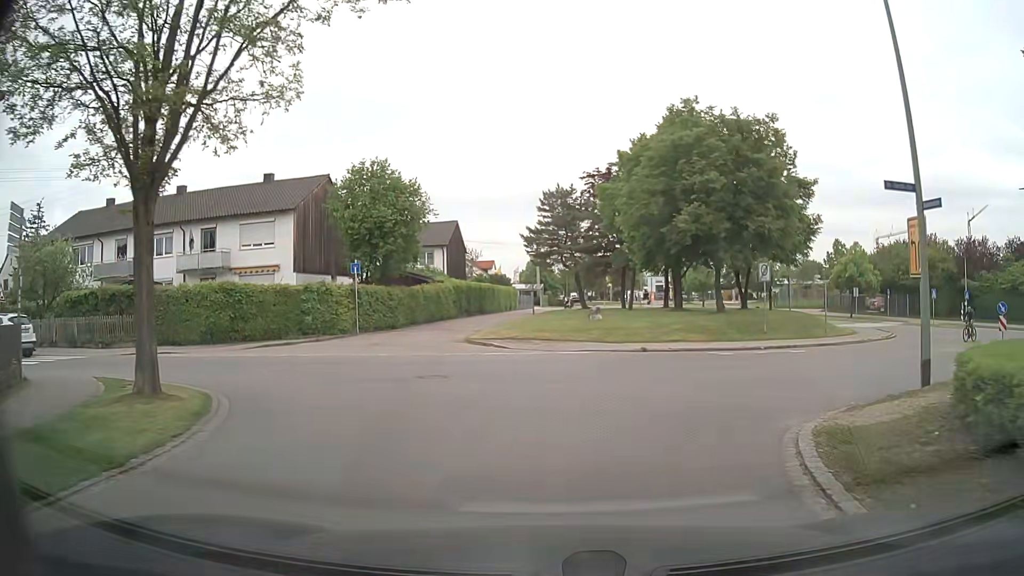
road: residential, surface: asphalt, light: Day
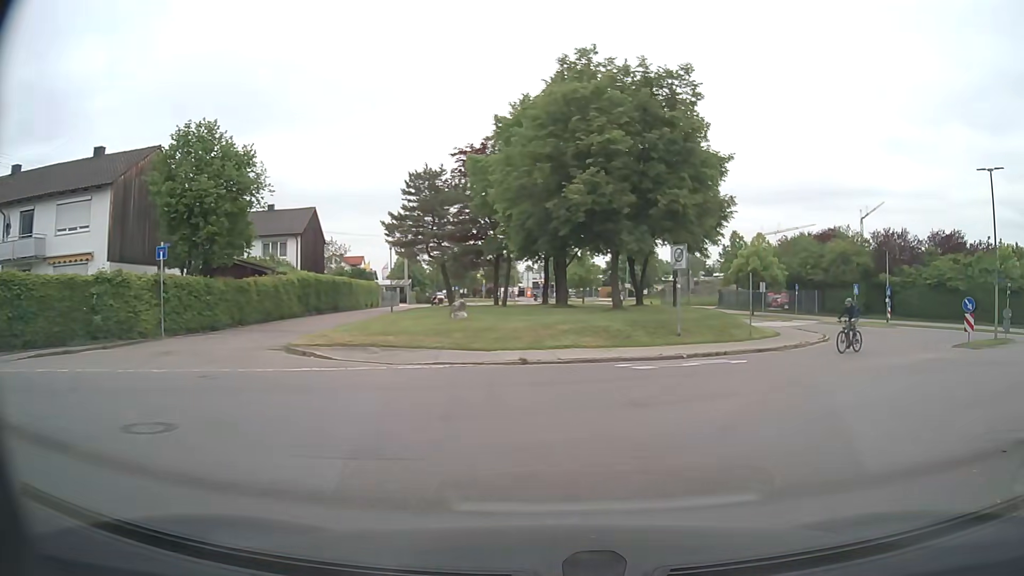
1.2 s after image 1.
(+0.6, +6.7) m; +11°
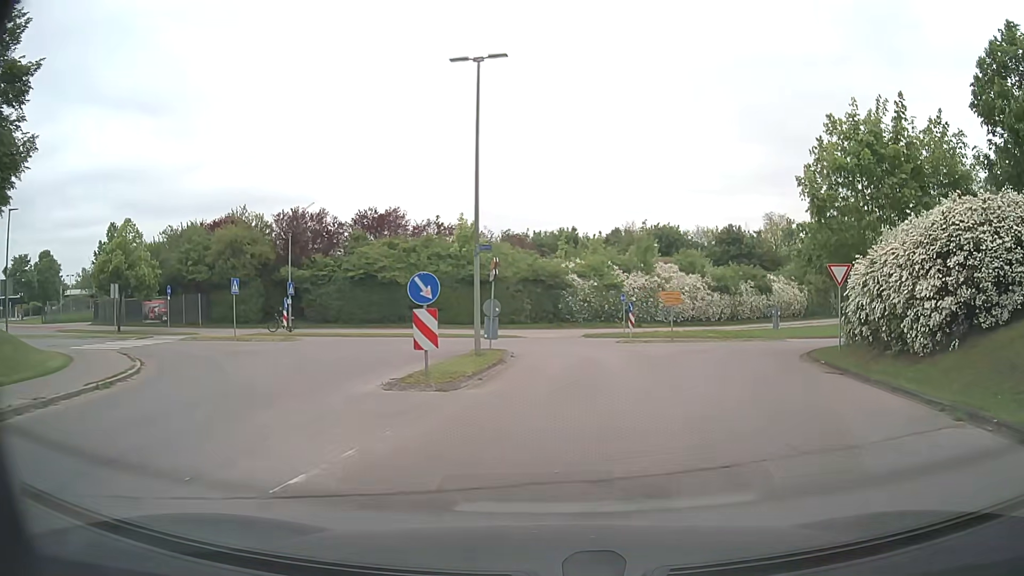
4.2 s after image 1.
(+8.7, +14.4) m; +48°
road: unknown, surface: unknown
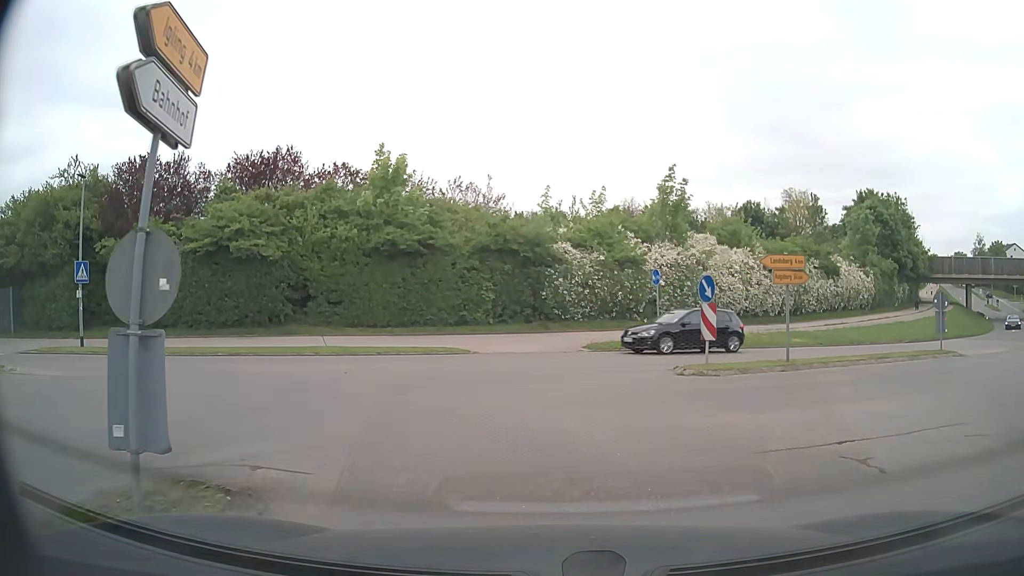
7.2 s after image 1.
(+0.6, +19.0) m; +1°
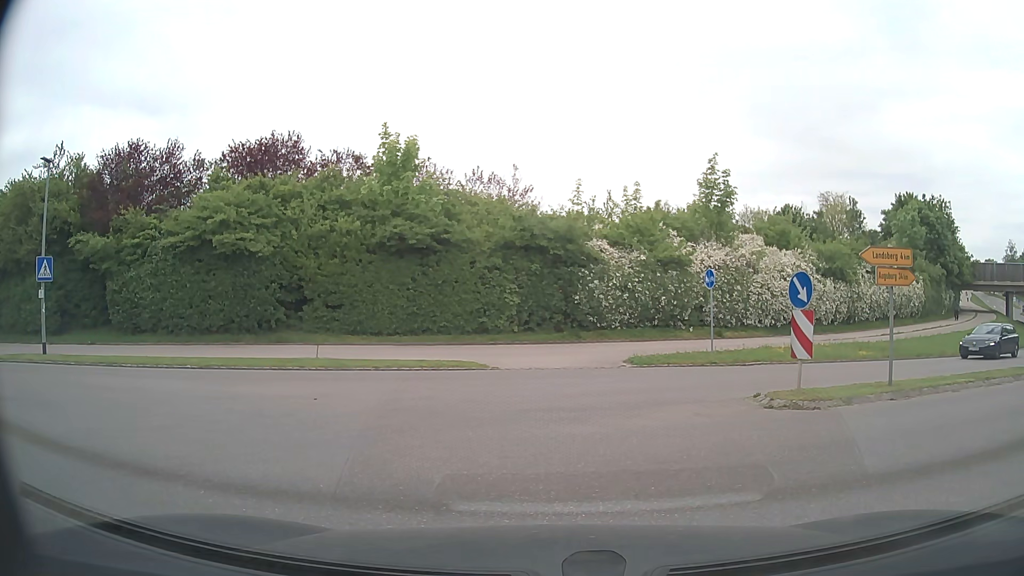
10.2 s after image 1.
(0.0, +3.4) m; 0°
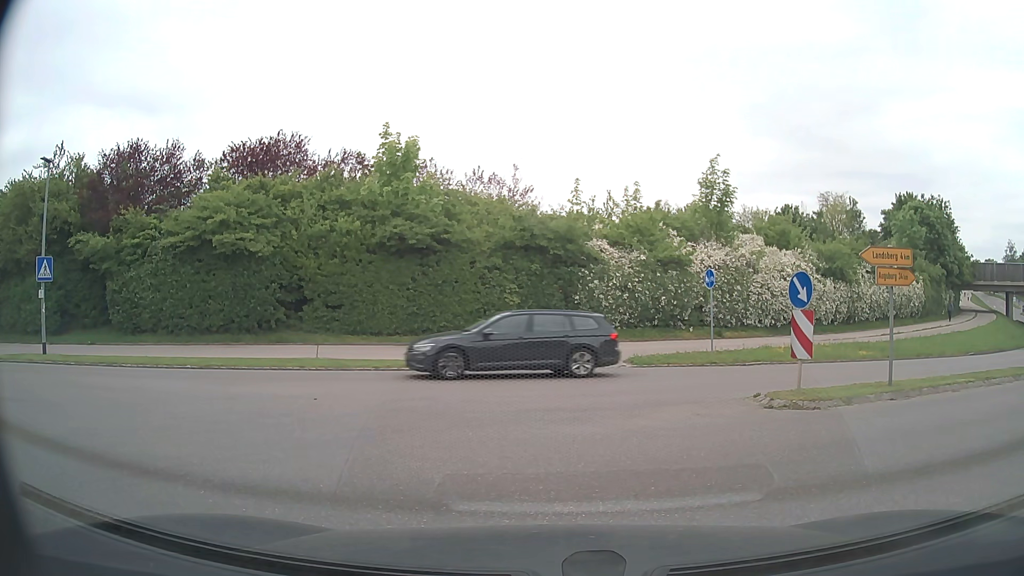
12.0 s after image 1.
(0.0, 0.0) m; 0°
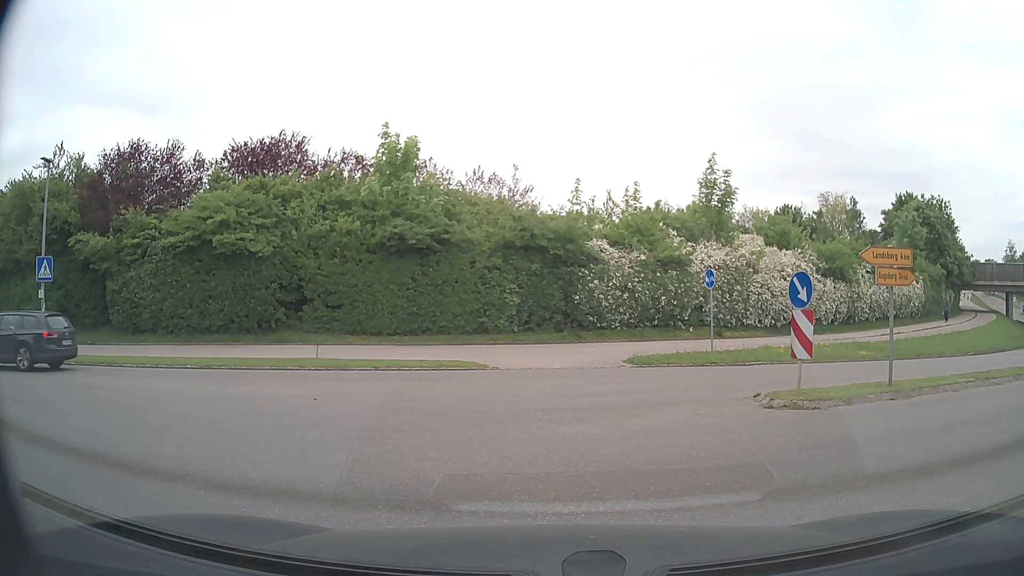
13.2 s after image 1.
(0.0, 0.0) m; 0°
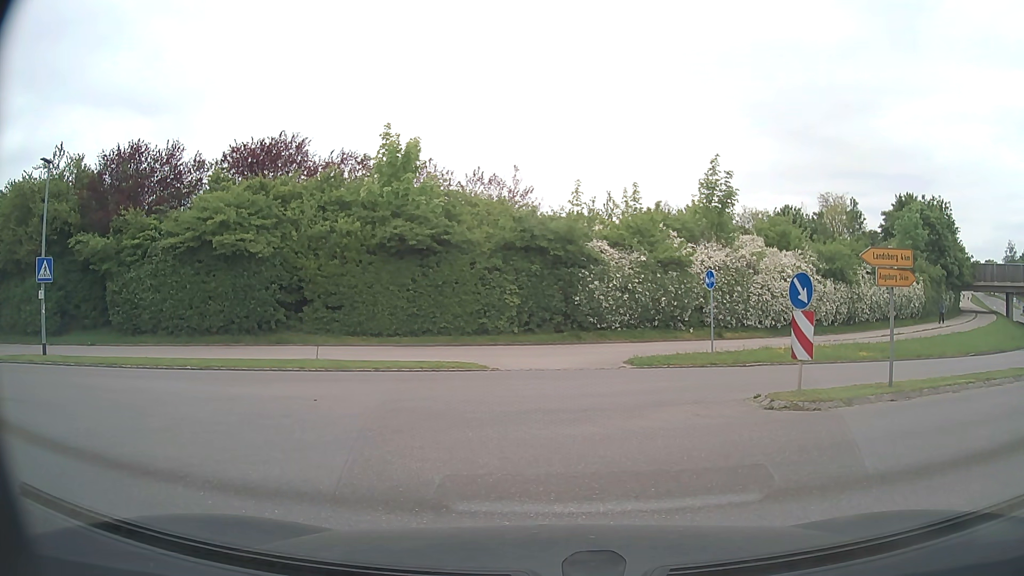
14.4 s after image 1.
(0.0, 0.0) m; 0°
